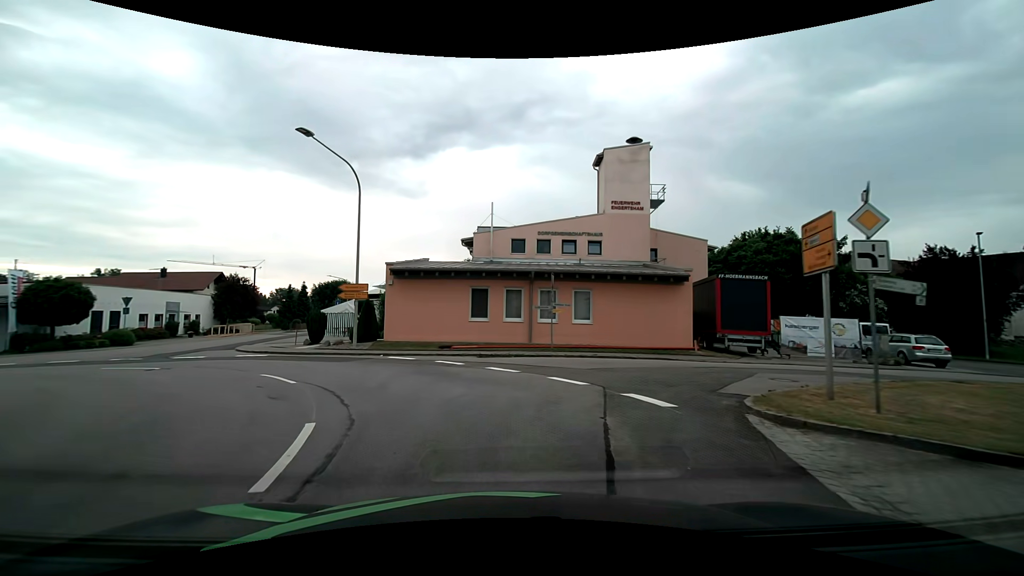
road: tertiary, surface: asphalt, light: Day
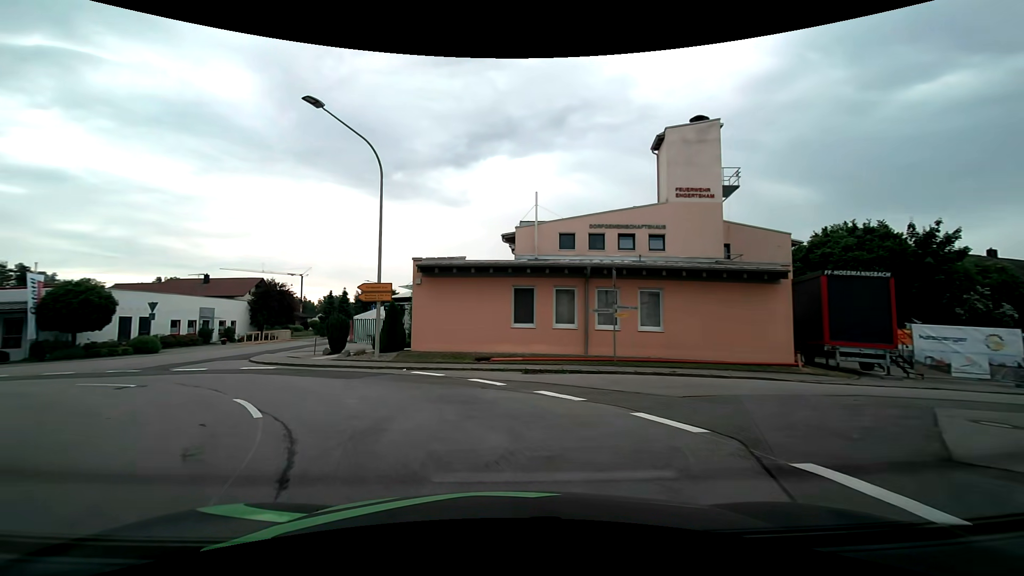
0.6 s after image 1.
(-0.2, +4.1) m; -5°
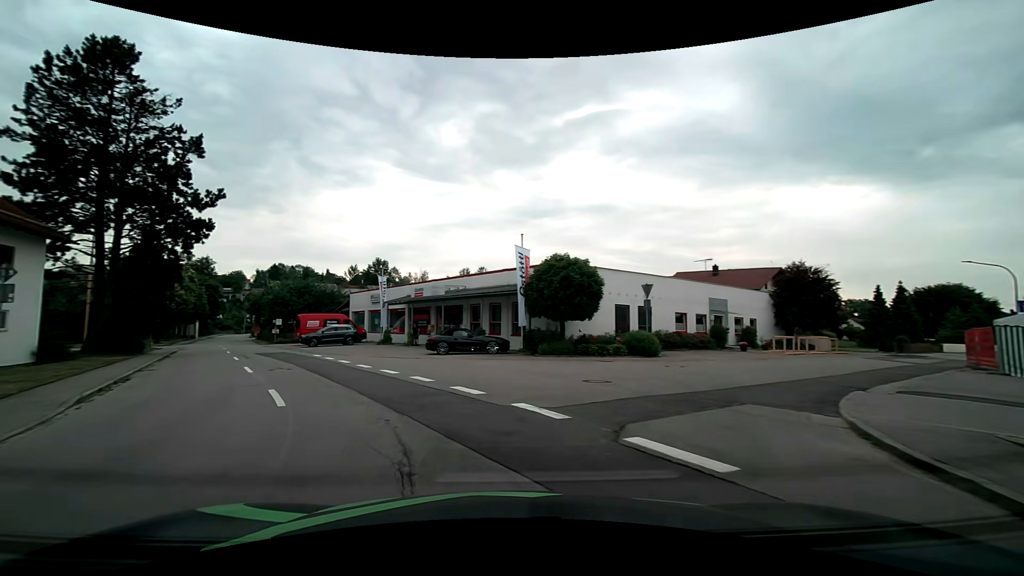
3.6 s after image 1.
(-7.4, +15.9) m; -54°
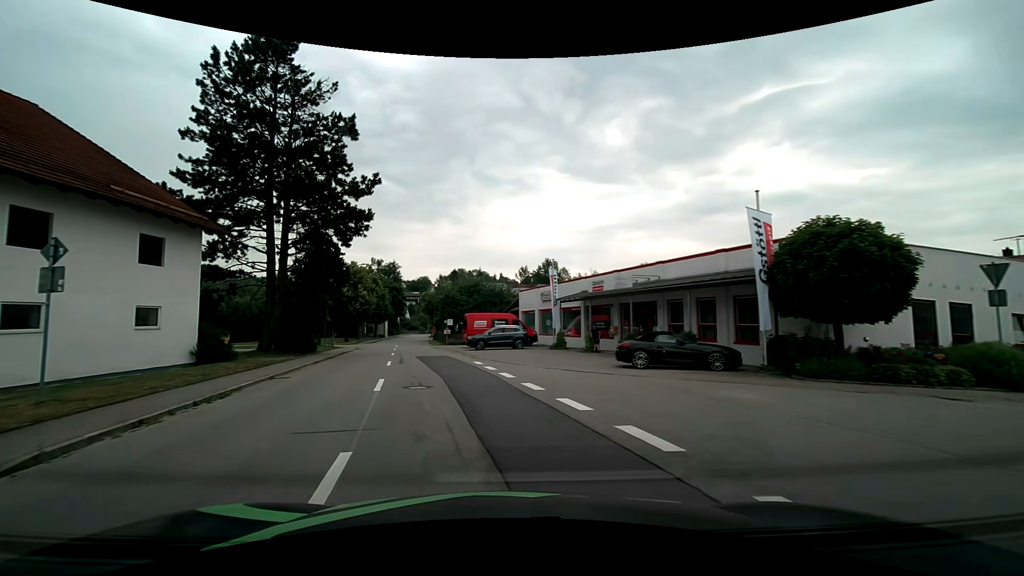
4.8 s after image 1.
(-1.2, +7.2) m; -19°
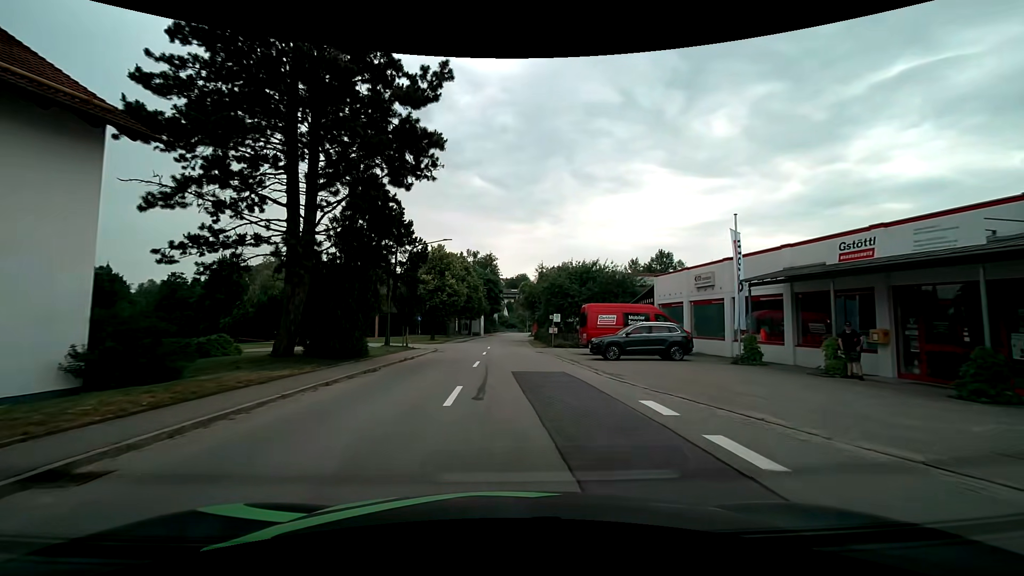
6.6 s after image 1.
(-1.8, +12.4) m; -11°
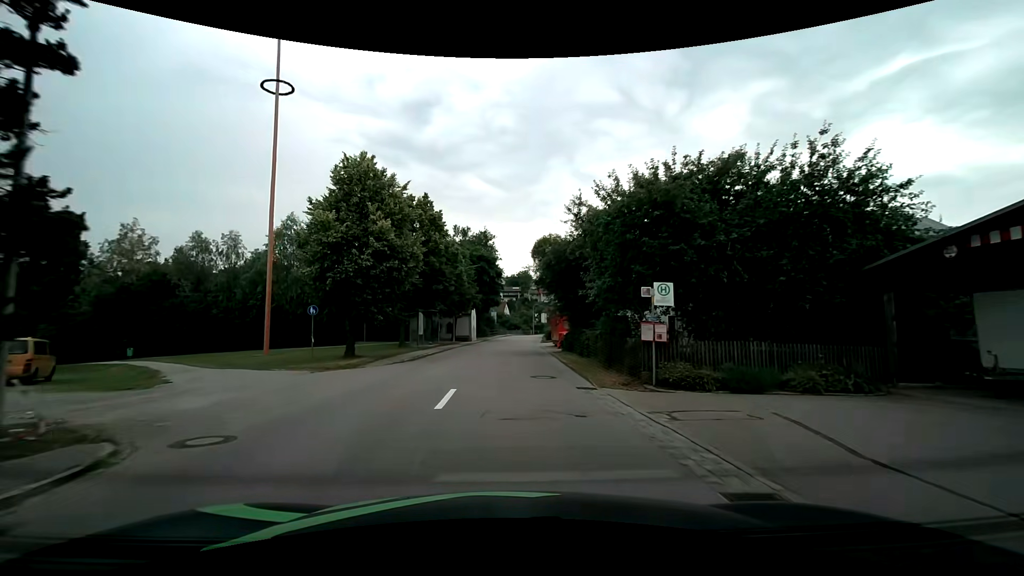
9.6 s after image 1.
(-0.3, +27.5) m; -1°
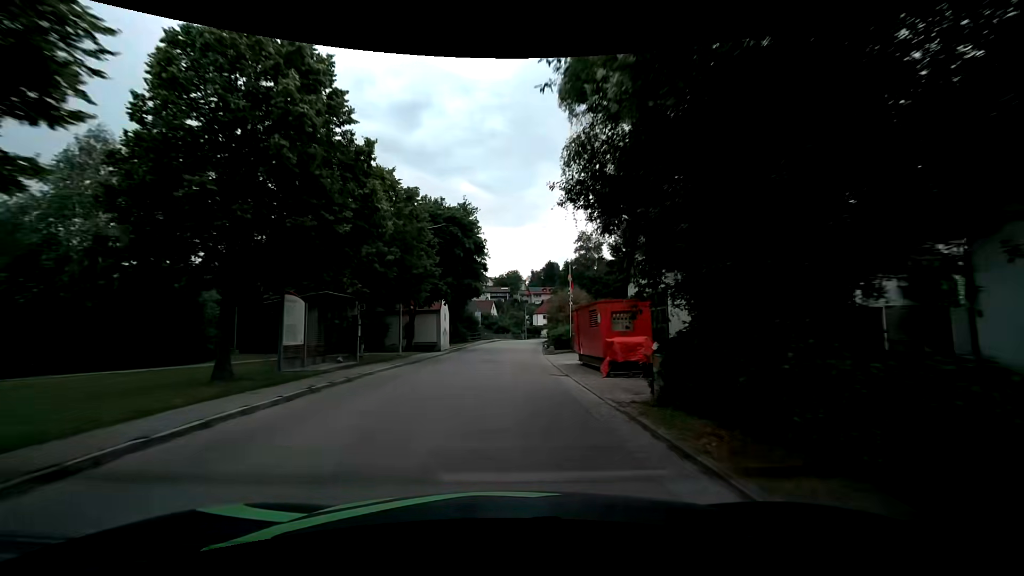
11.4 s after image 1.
(+0.2, +19.8) m; +1°
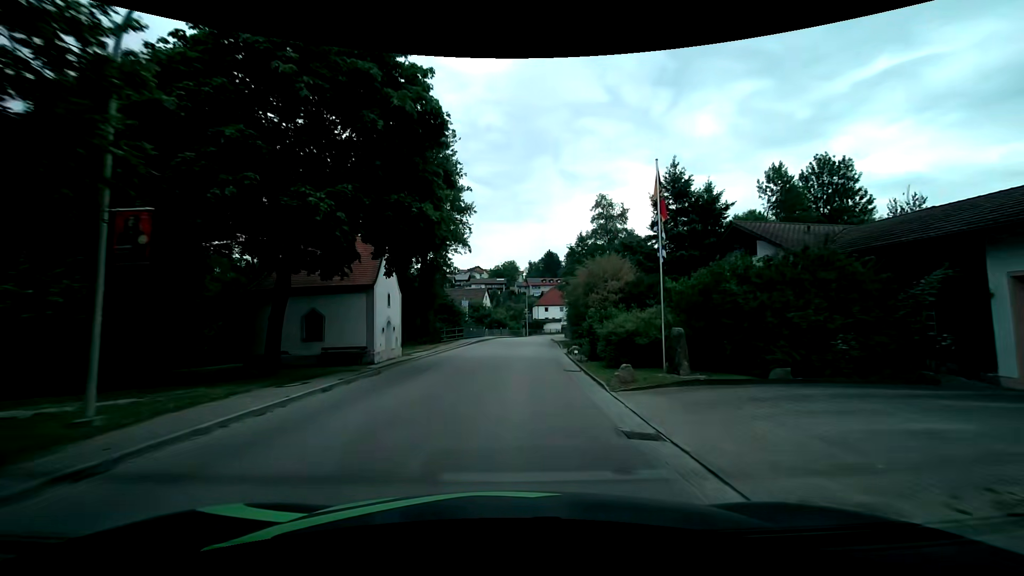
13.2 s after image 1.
(+0.2, +20.9) m; 0°
(0, +10) (+1, +20) (+1, +30) (+2, +40) (+3, +50) (+4, +60) (+7, +69) (+11, +78) (+16, +87) (+21, +96) m
